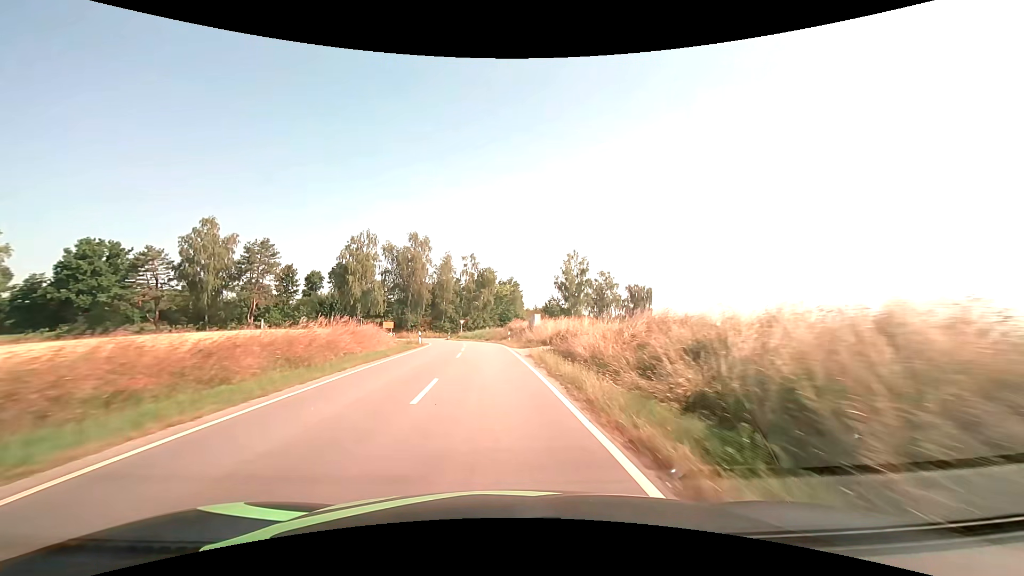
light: Day
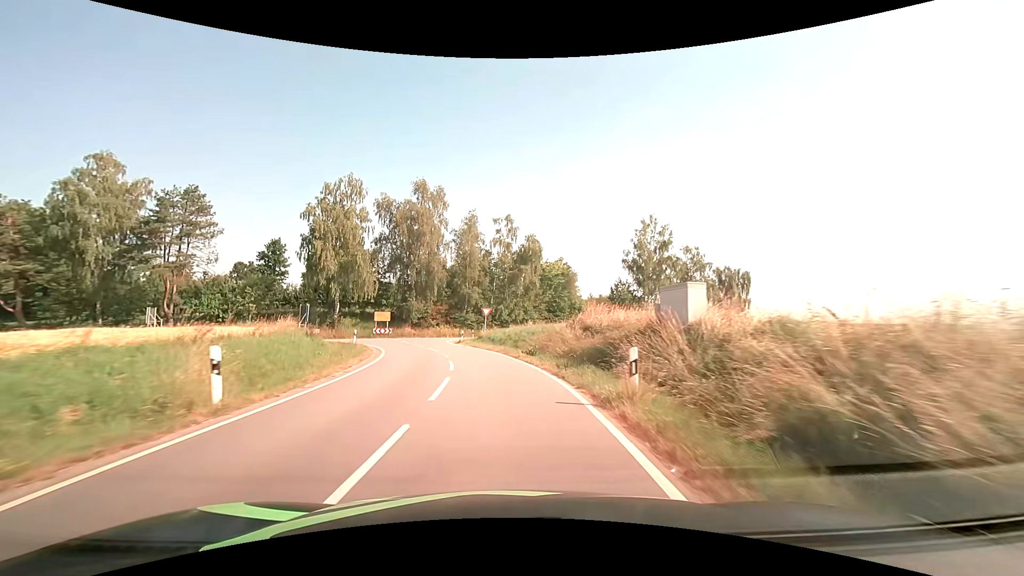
(-1.1, +29.8) m; -5°
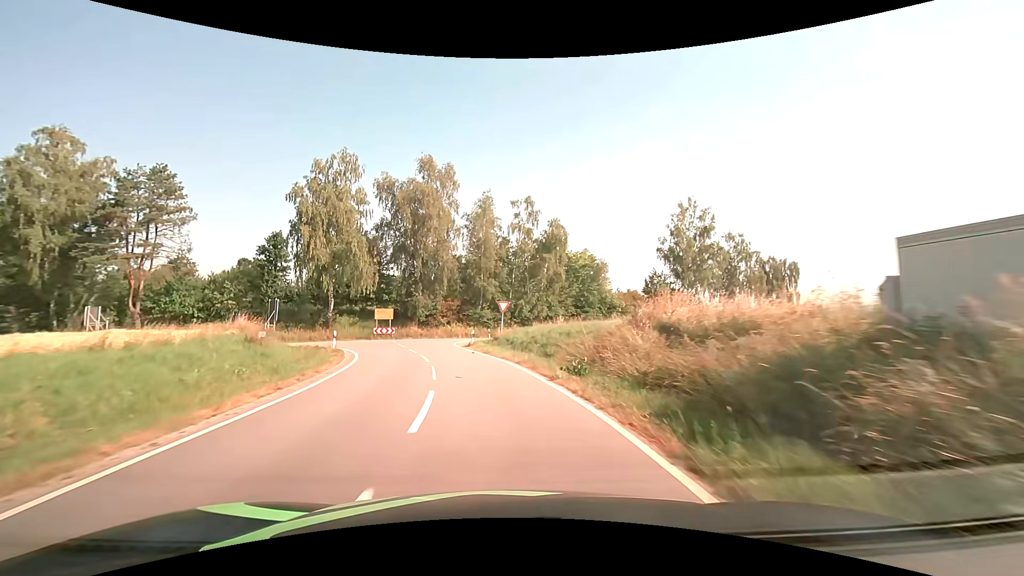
(-0.1, +8.4) m; -2°
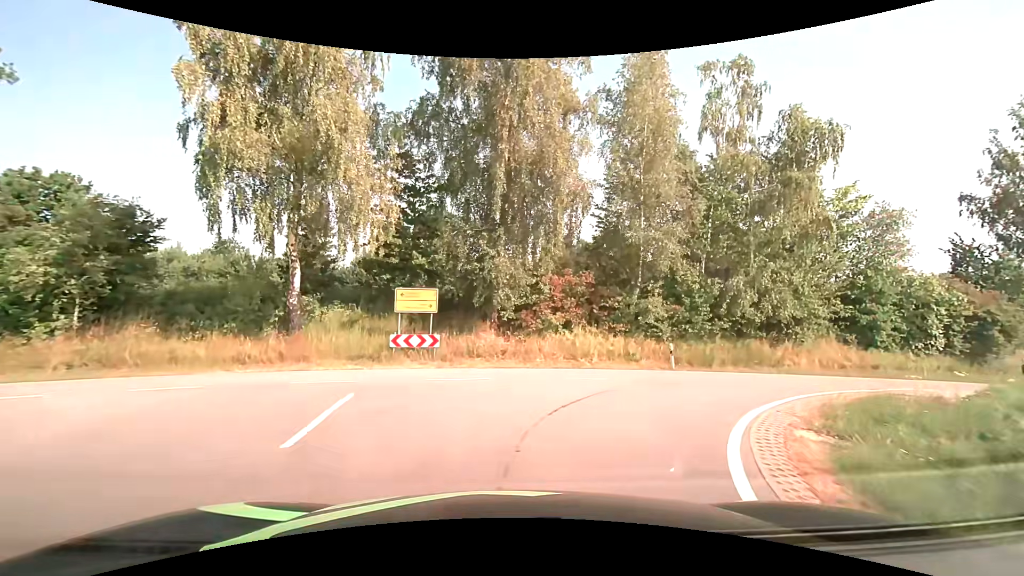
(-4.2, +29.6) m; -12°
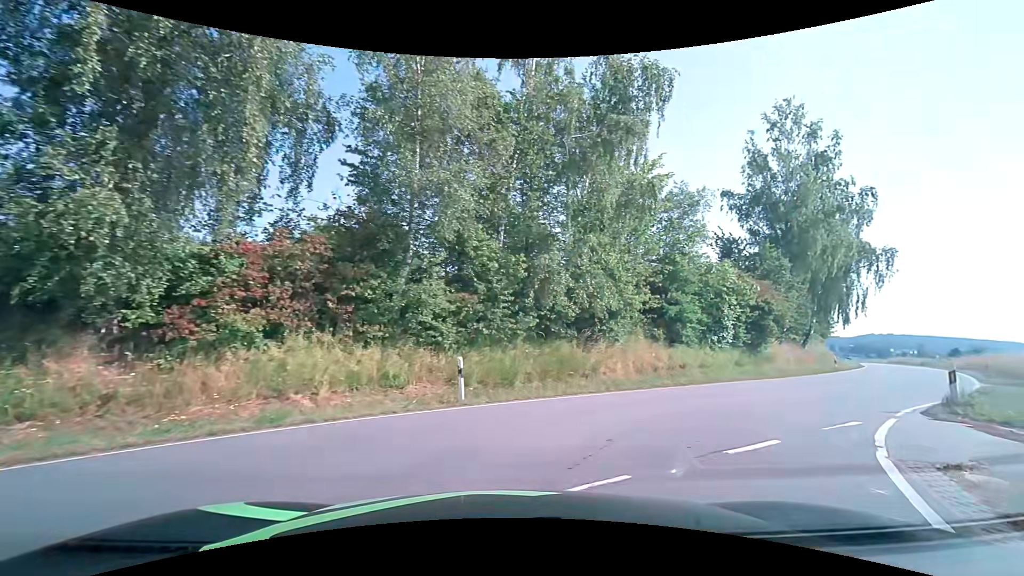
(+1.7, +9.3) m; +25°
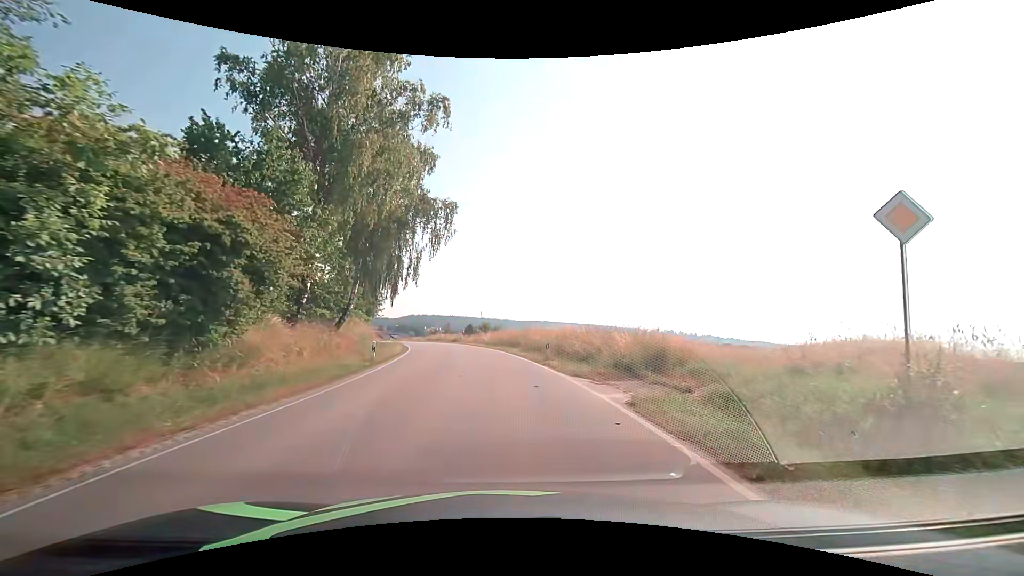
(+9.5, +16.1) m; +48°
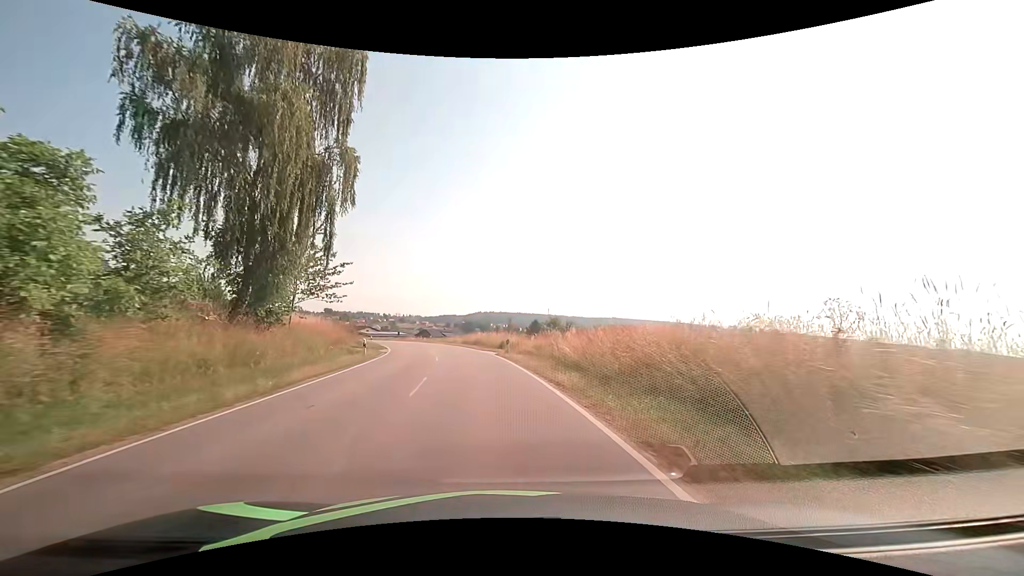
(-1.7, +34.0) m; -8°
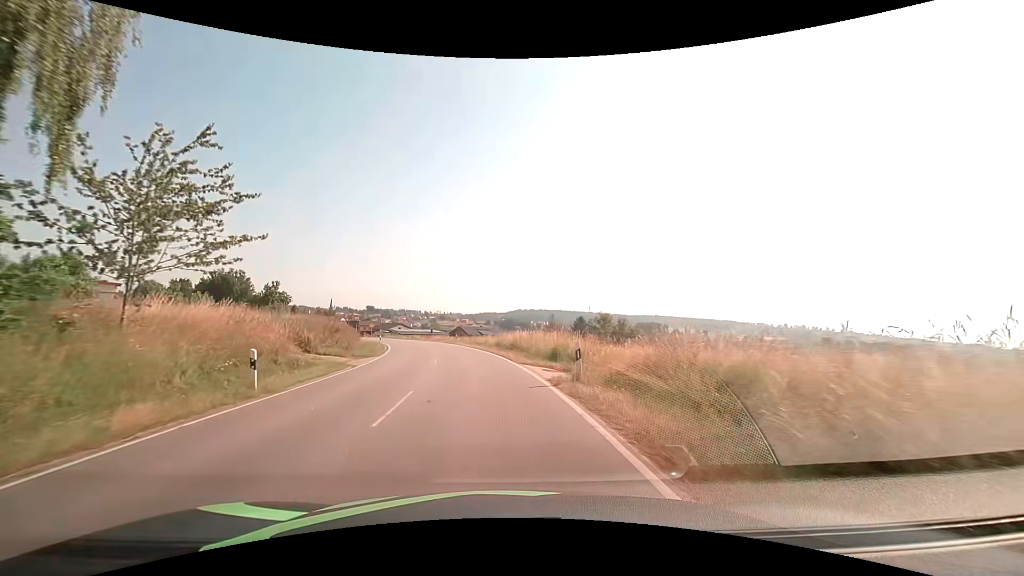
(-0.5, +15.4) m; -4°
(0, +10) (-1, +20) (-2, +30) (-4, +40) (-6, +49) (-9, +59) (-12, +69) (-16, +78) (-20, +87) (-25, +96) m
